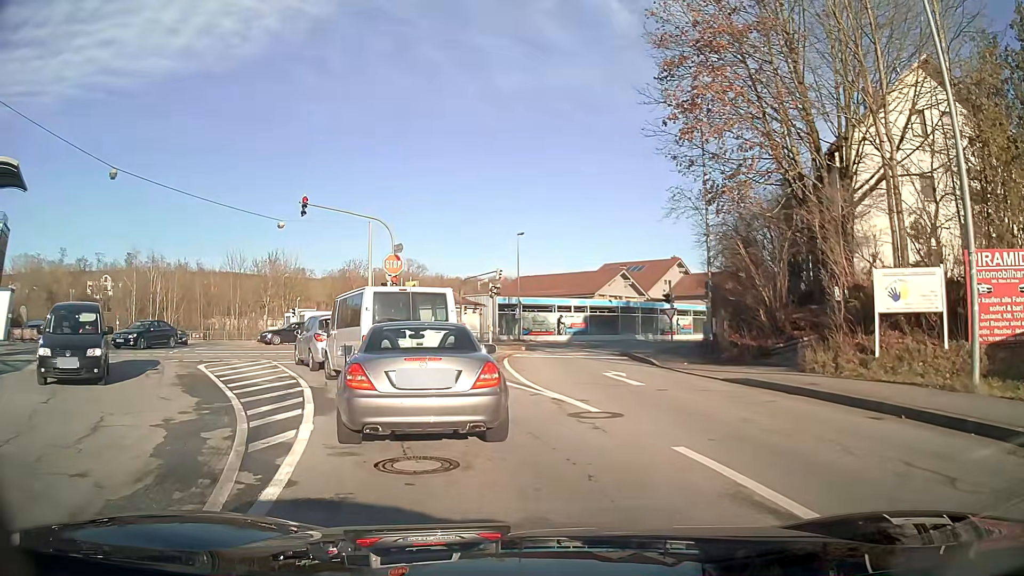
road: tertiary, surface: asphalt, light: Day
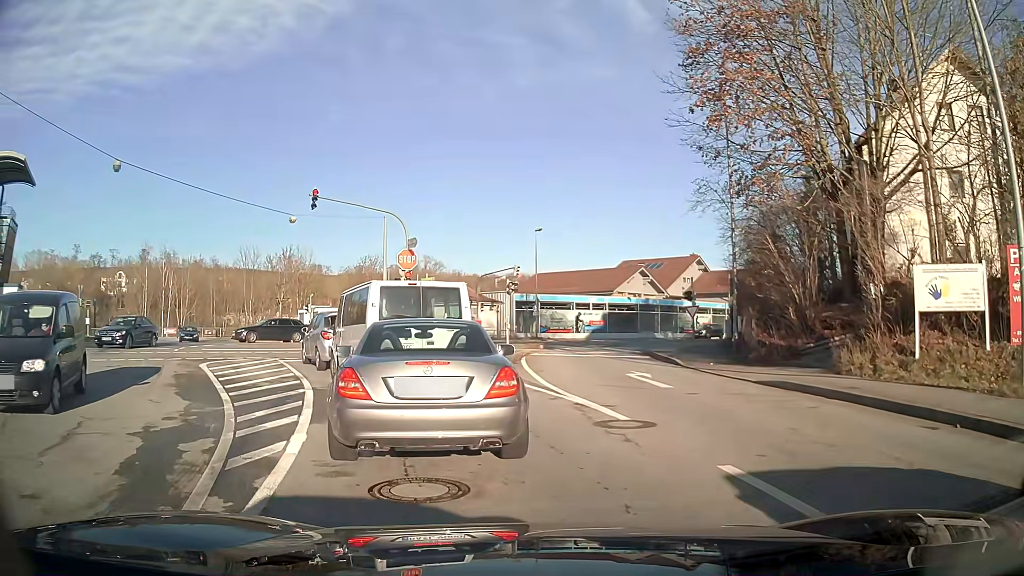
(0.0, +0.9) m; -1°
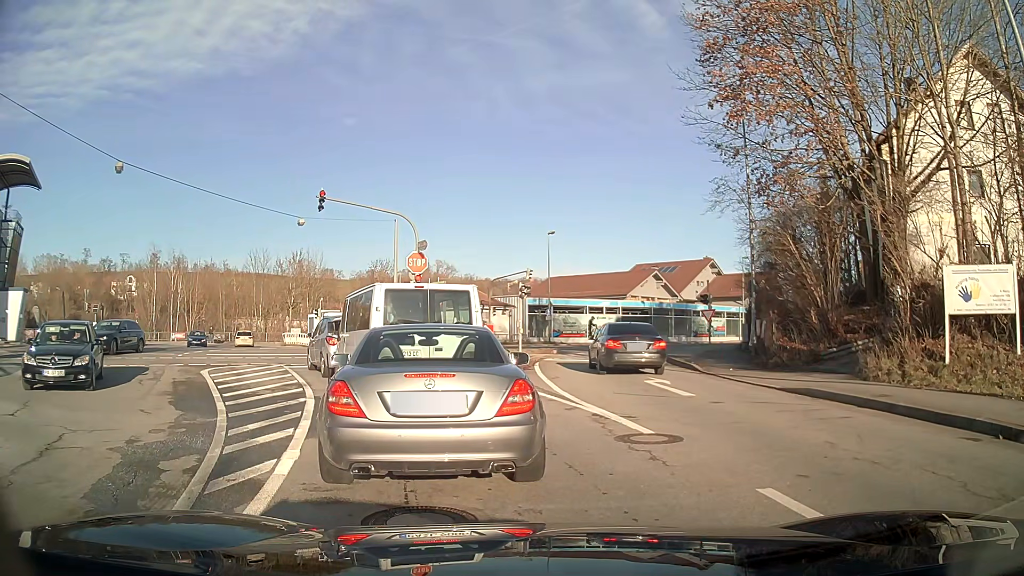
(0.0, +0.7) m; 0°
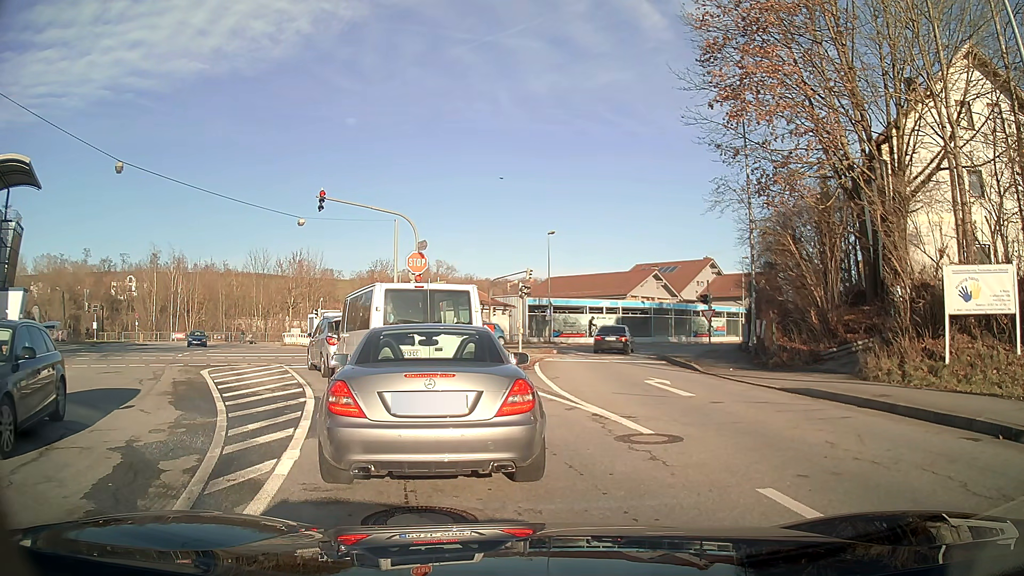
(0.0, 0.0) m; 0°
